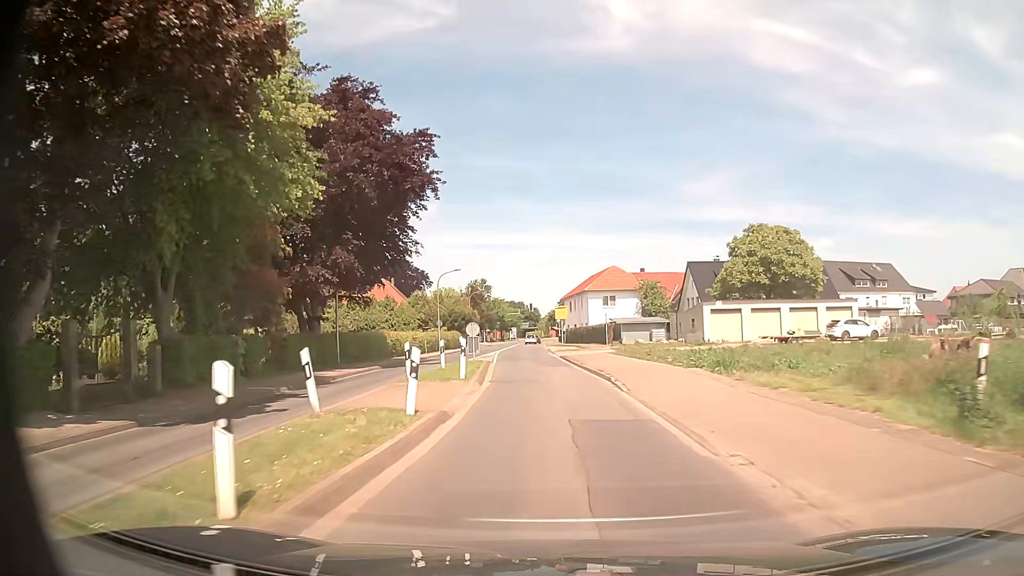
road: tertiary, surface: asphalt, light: Day
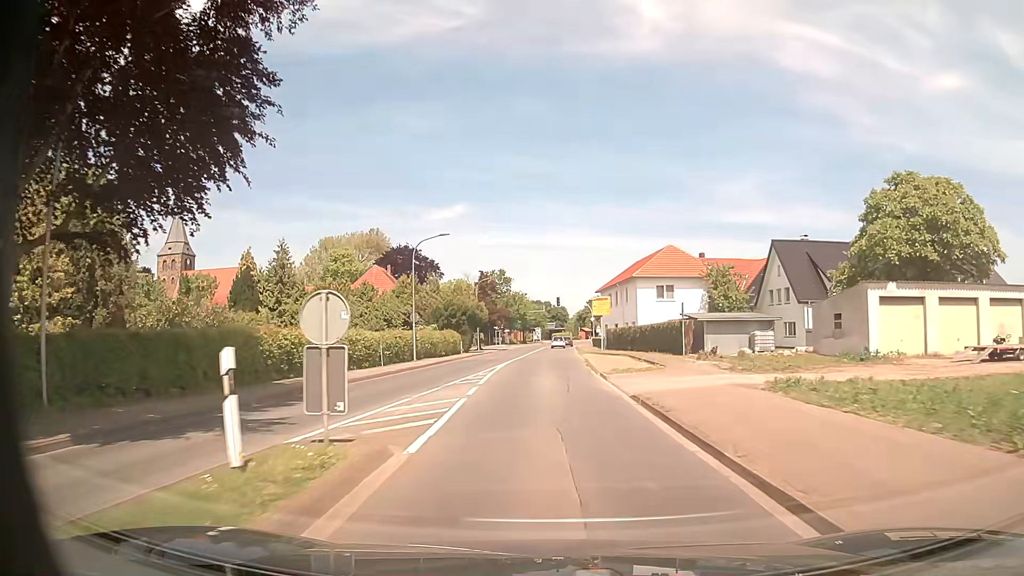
(-0.7, +23.3) m; -3°
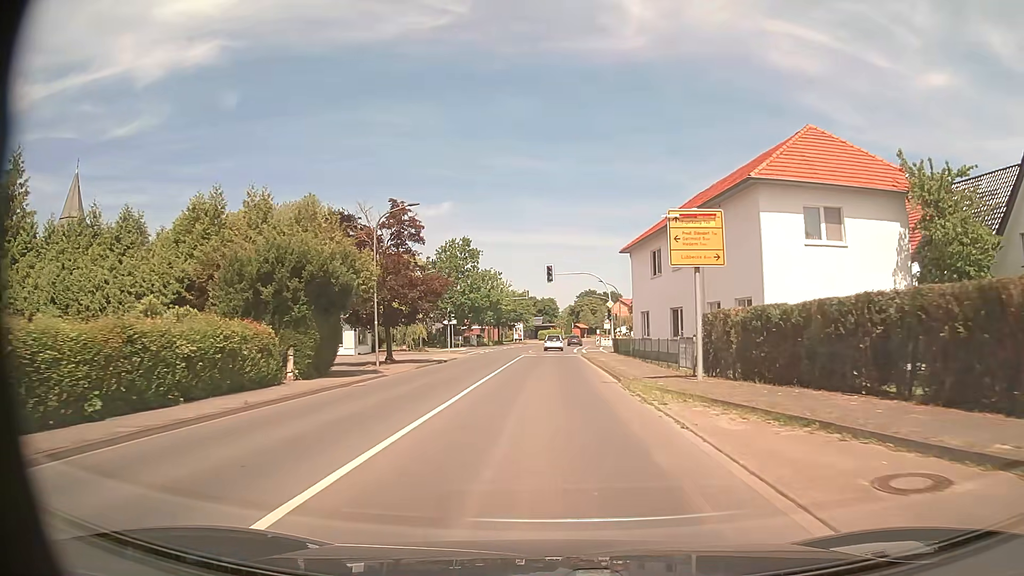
(+0.1, +39.0) m; +1°
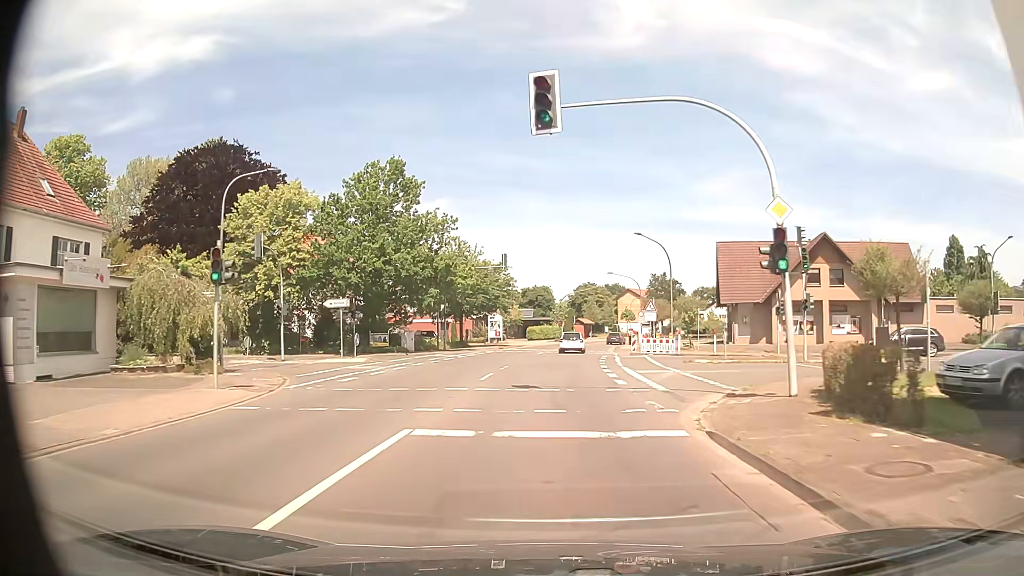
(+0.1, +38.4) m; +1°
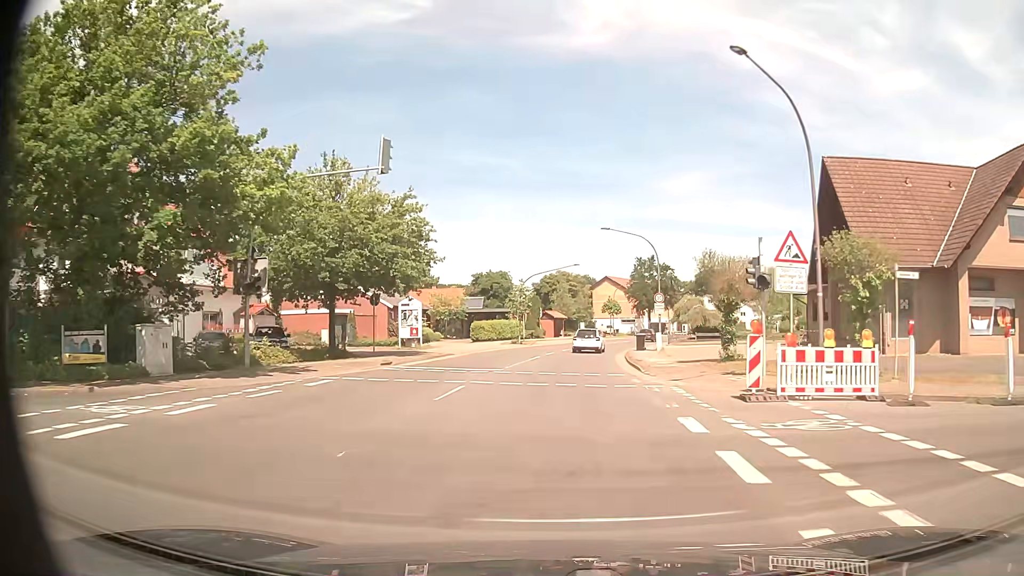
(+0.7, +30.2) m; +4°
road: secondary
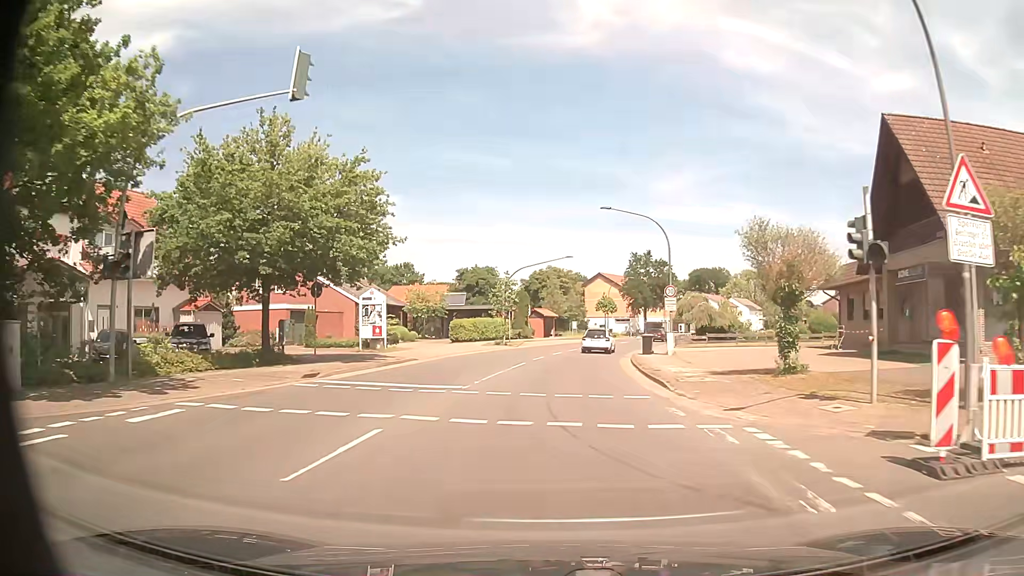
(0.0, +7.0) m; +1°
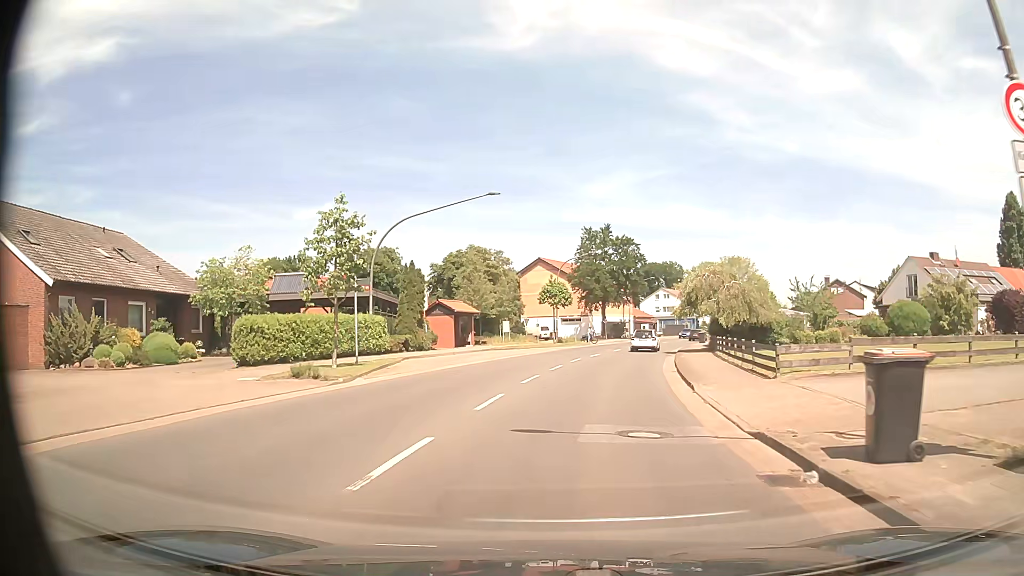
(+1.2, +29.8) m; +5°
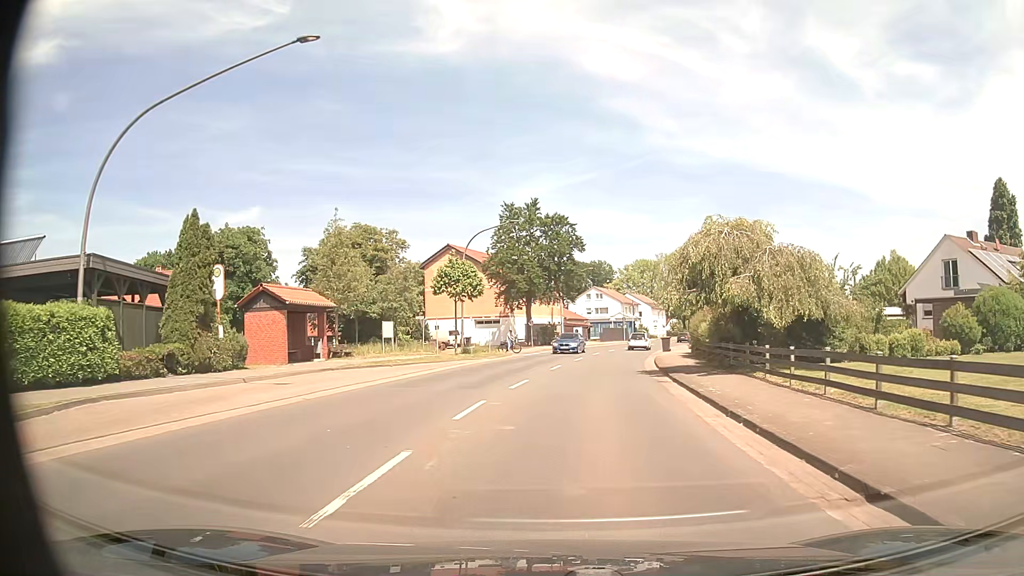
(+1.2, +18.4) m; +7°
